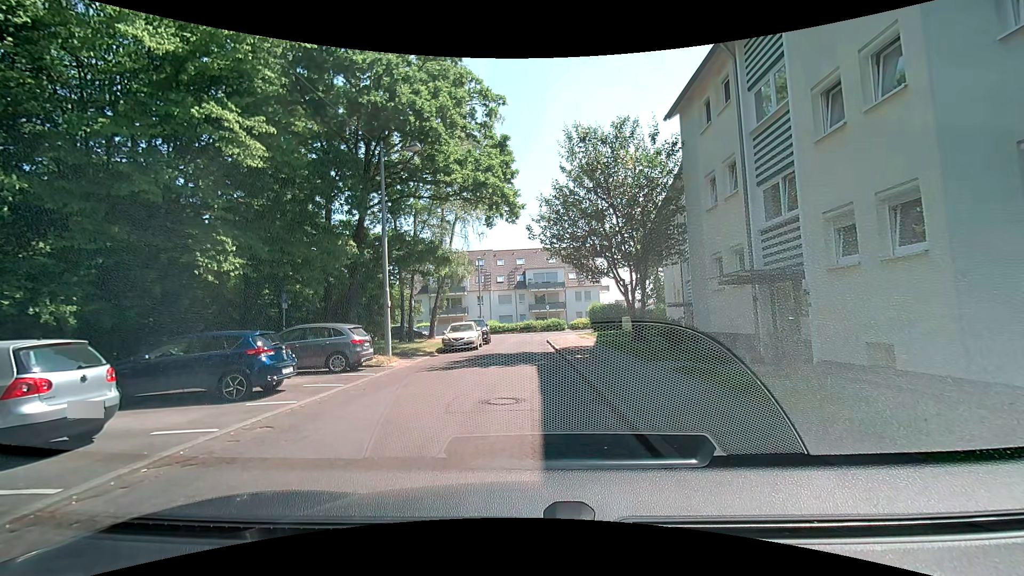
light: Day
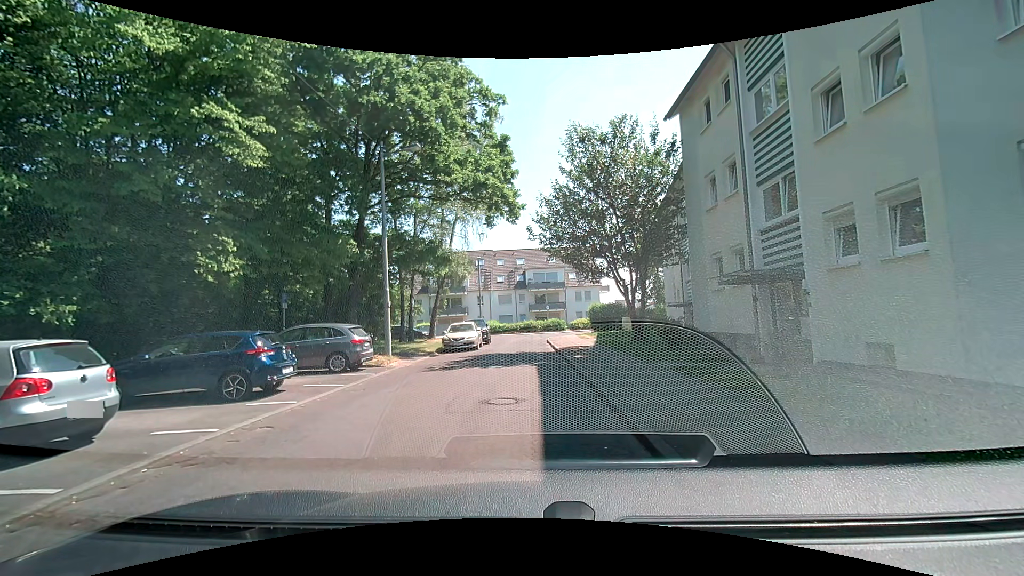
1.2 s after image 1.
(0.0, 0.0) m; 0°
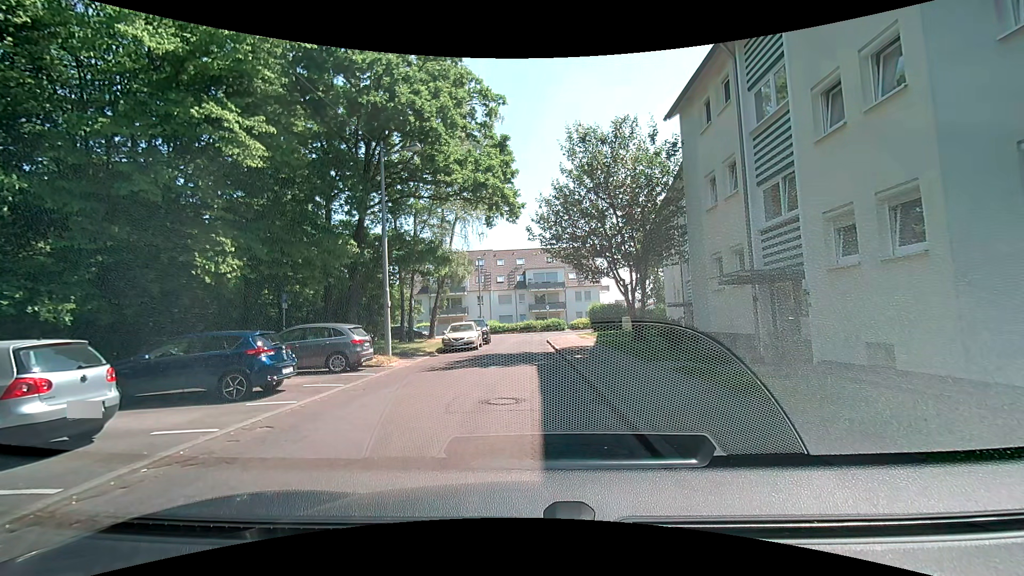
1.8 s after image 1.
(0.0, 0.0) m; 0°
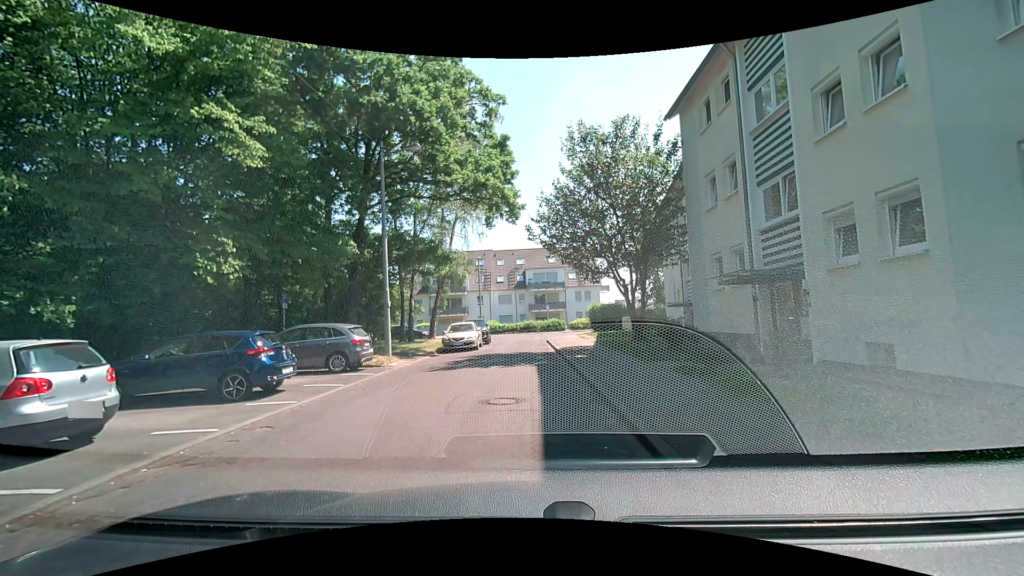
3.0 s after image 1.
(0.0, 0.0) m; 0°
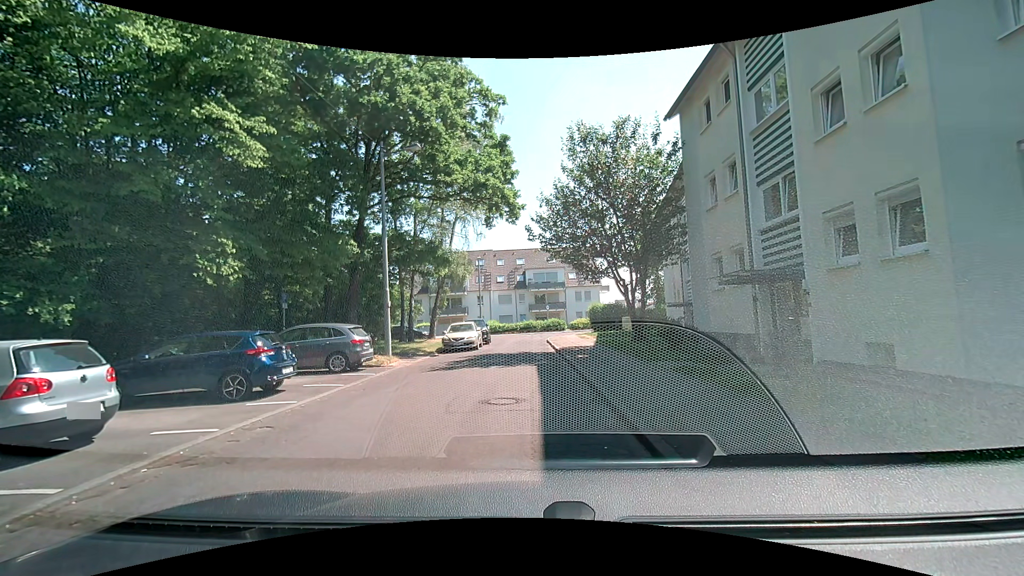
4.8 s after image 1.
(0.0, 0.0) m; 0°
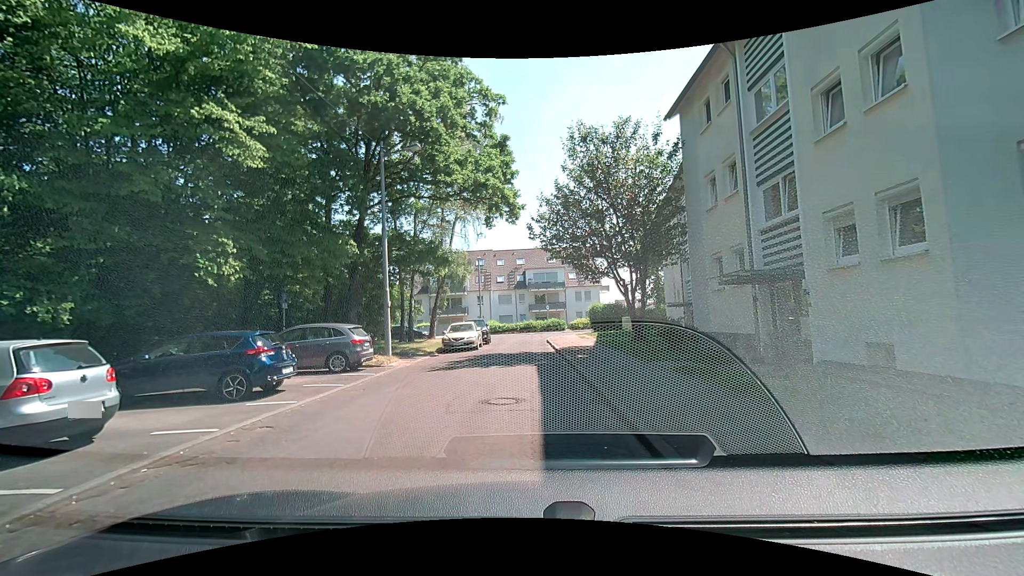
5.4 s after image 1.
(0.0, 0.0) m; 0°
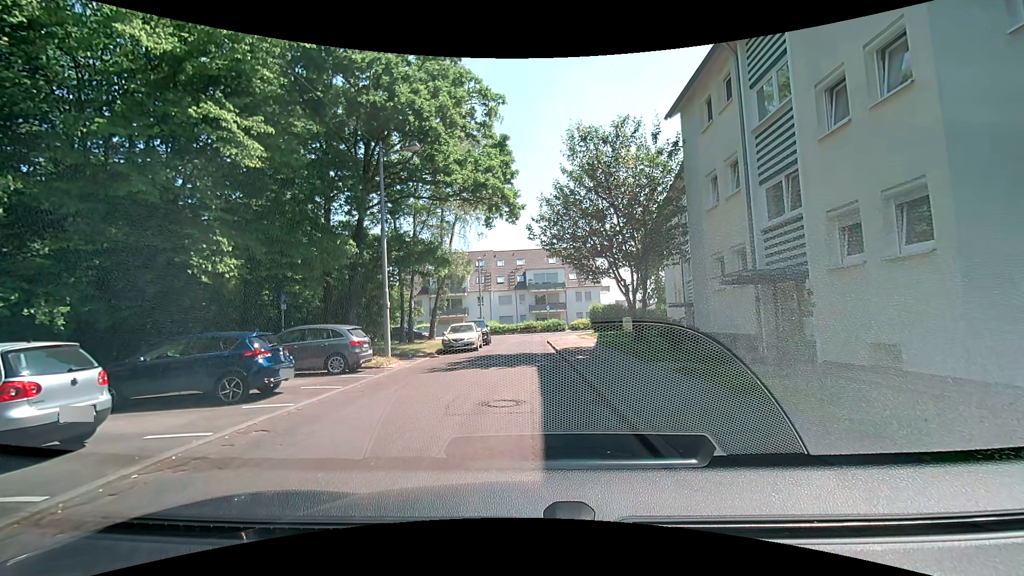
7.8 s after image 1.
(0.0, +0.1) m; 0°
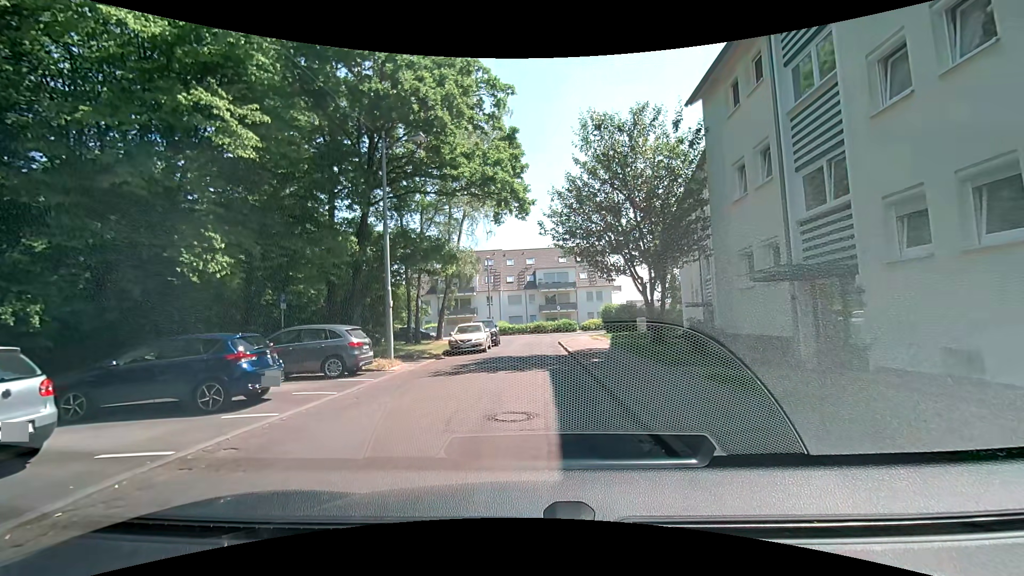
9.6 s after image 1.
(0.0, +1.1) m; 0°
